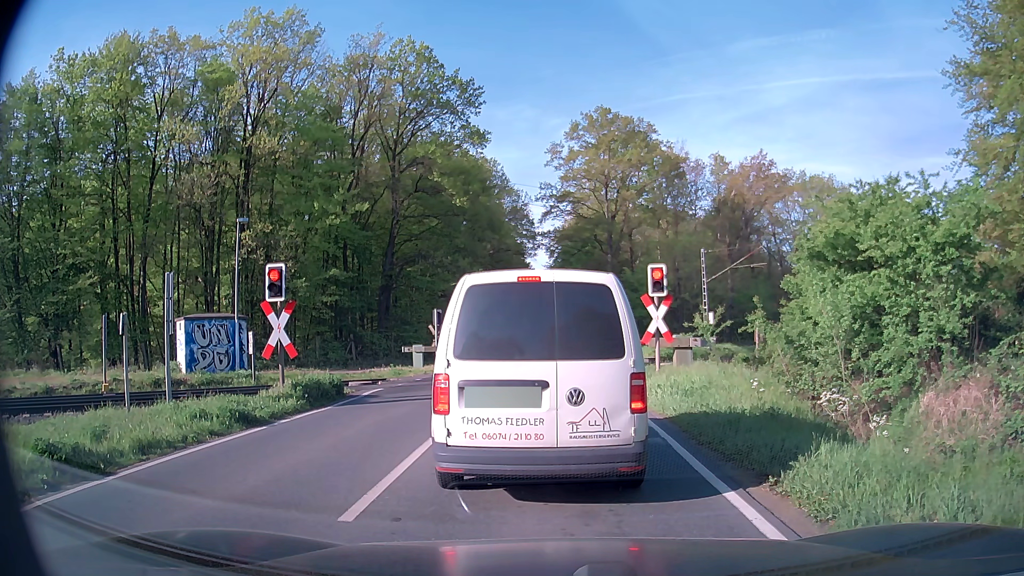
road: secondary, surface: asphalt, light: Day
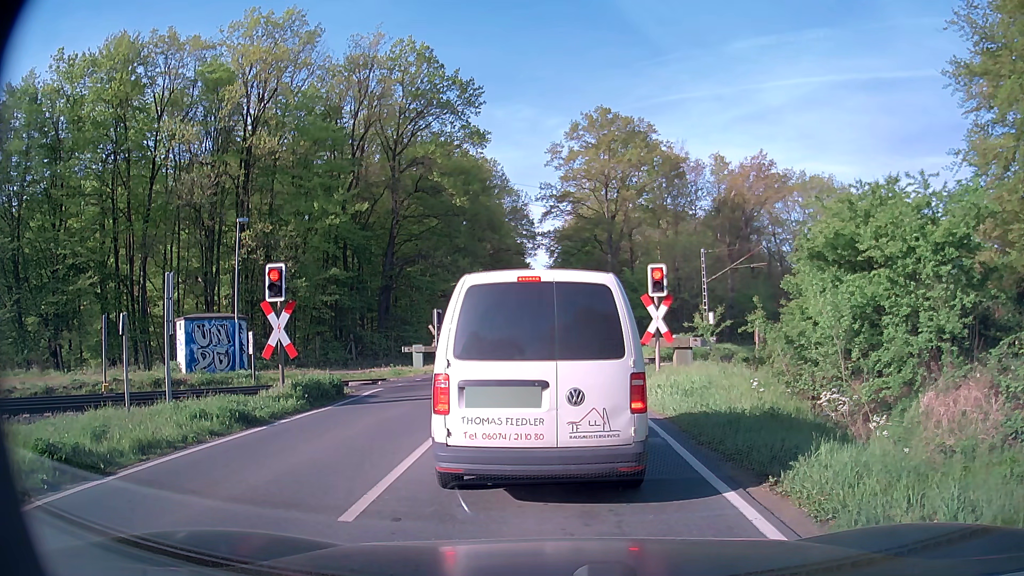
(0.0, 0.0) m; 0°
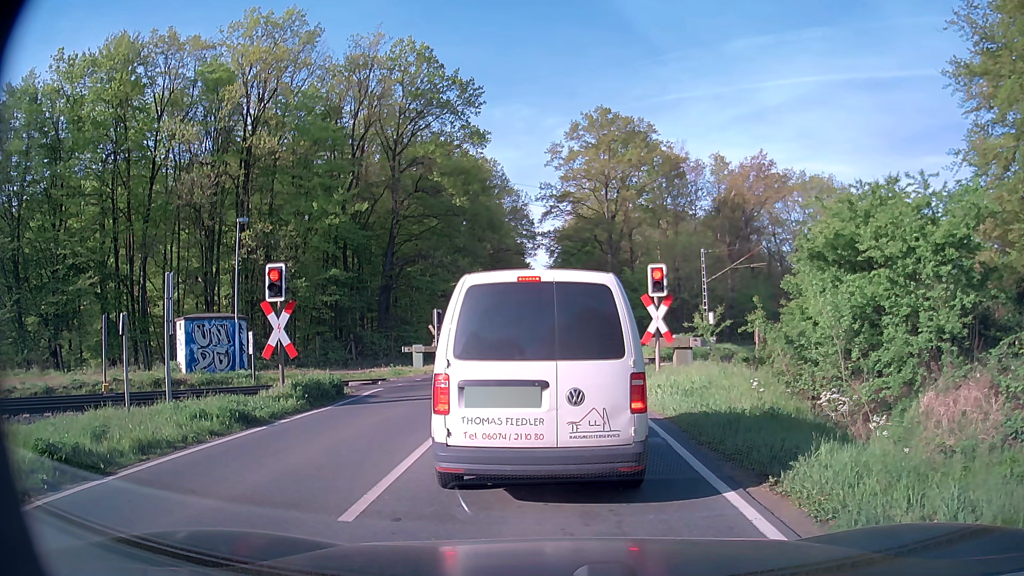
(0.0, 0.0) m; 0°
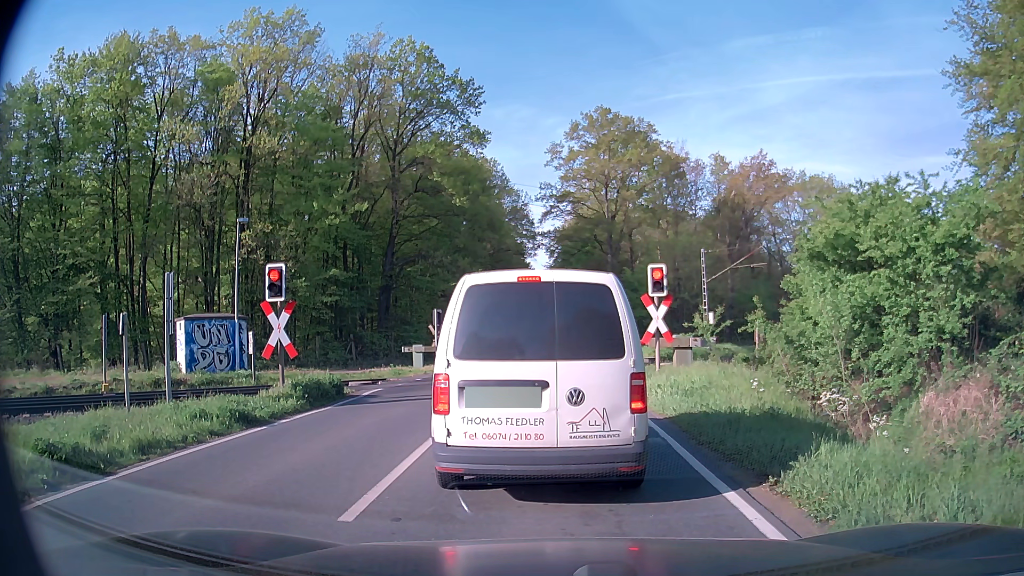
(0.0, 0.0) m; 0°
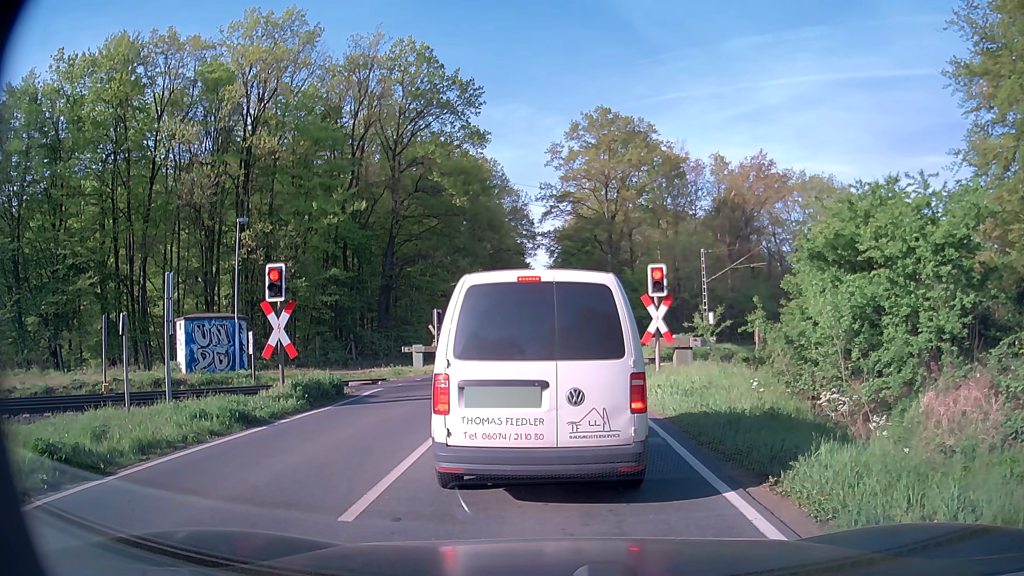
(0.0, 0.0) m; 0°
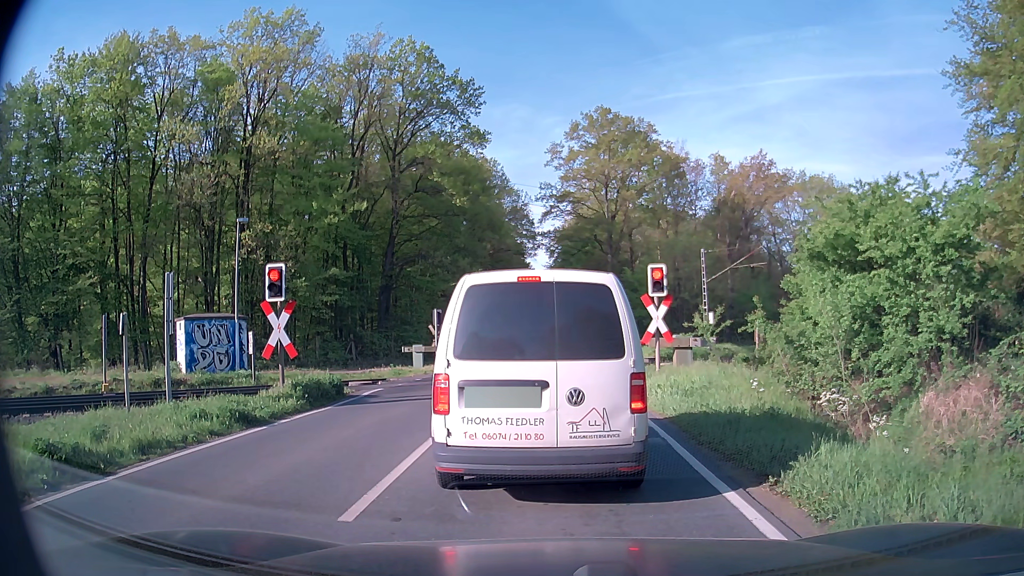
(0.0, 0.0) m; 0°
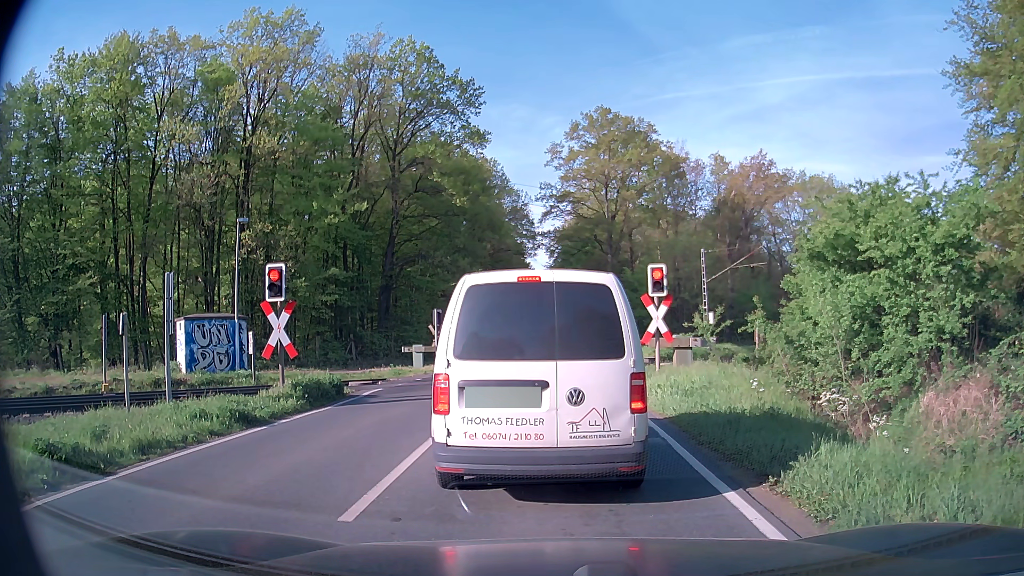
(0.0, 0.0) m; 0°
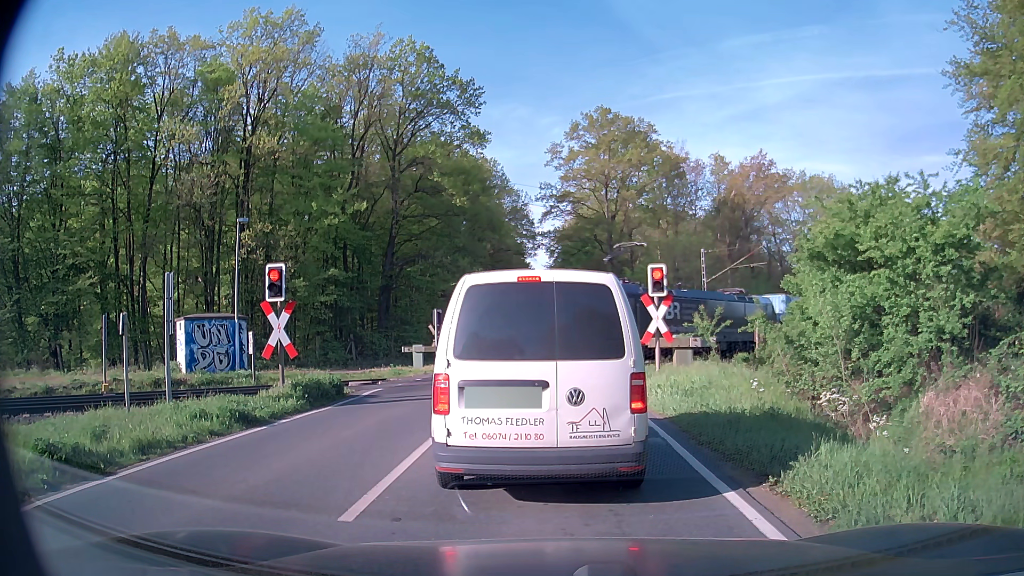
(0.0, 0.0) m; 0°
